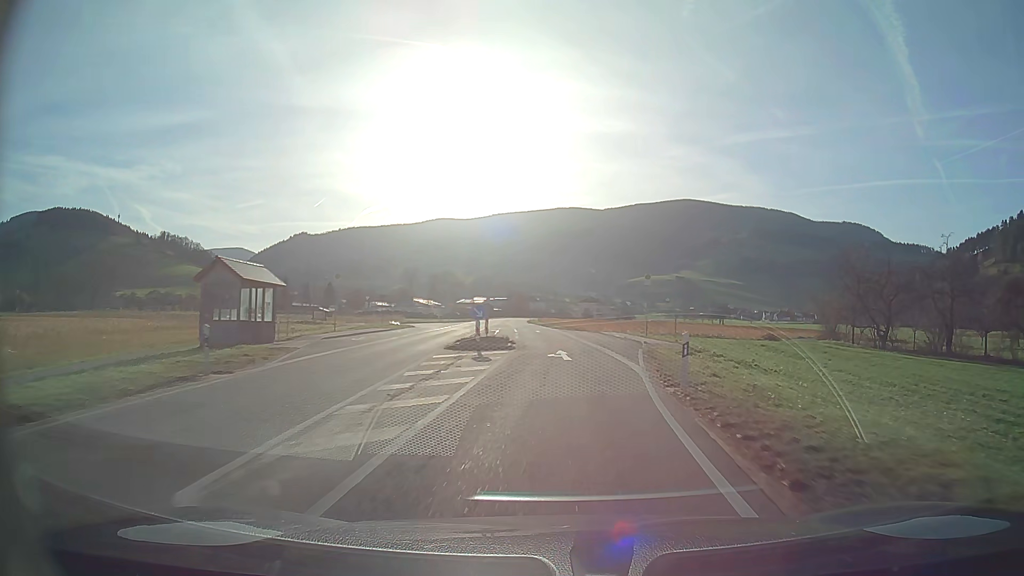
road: secondary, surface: asphalt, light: Day
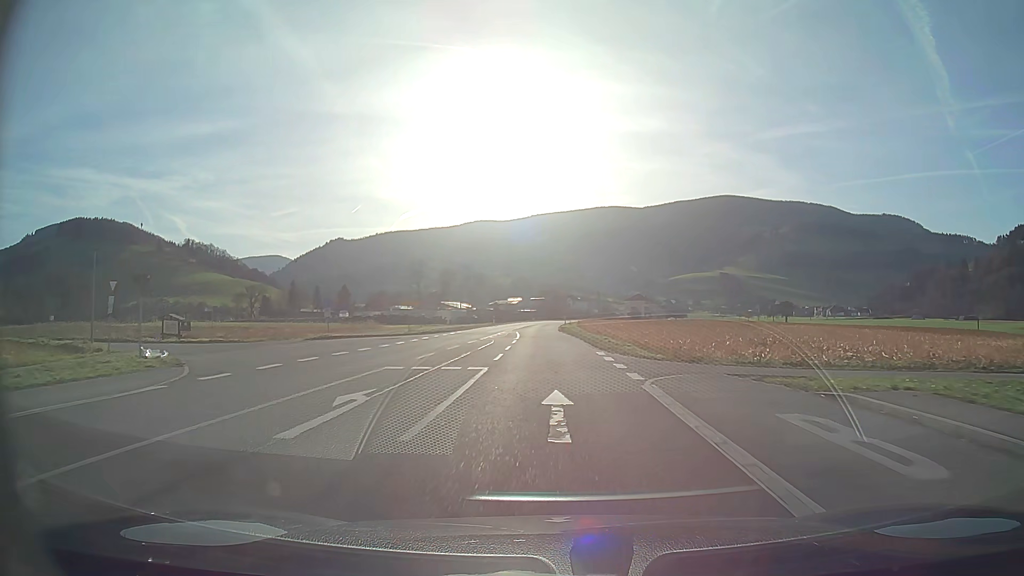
(-1.0, +41.4) m; -4°
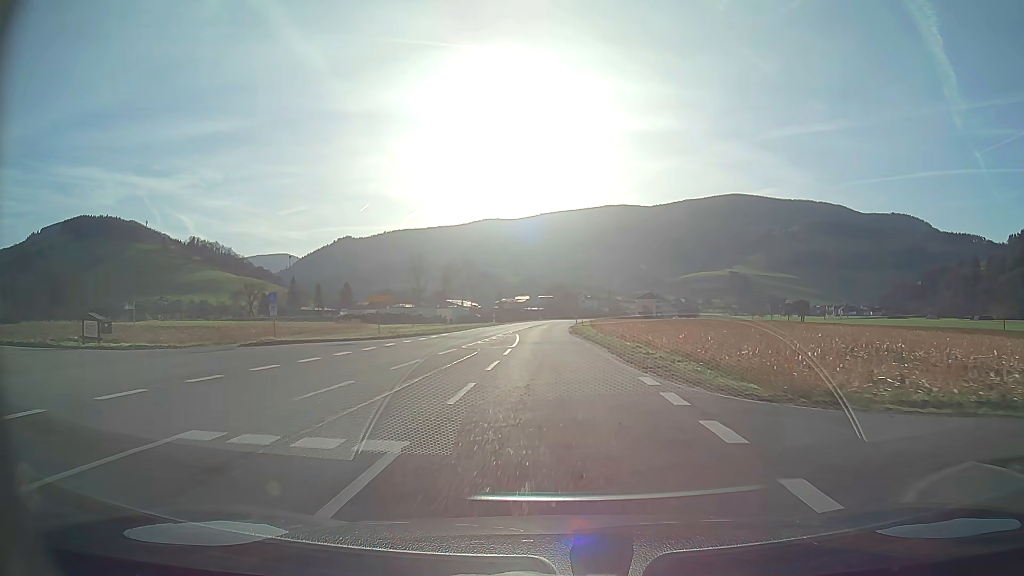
(-0.1, +10.4) m; -1°
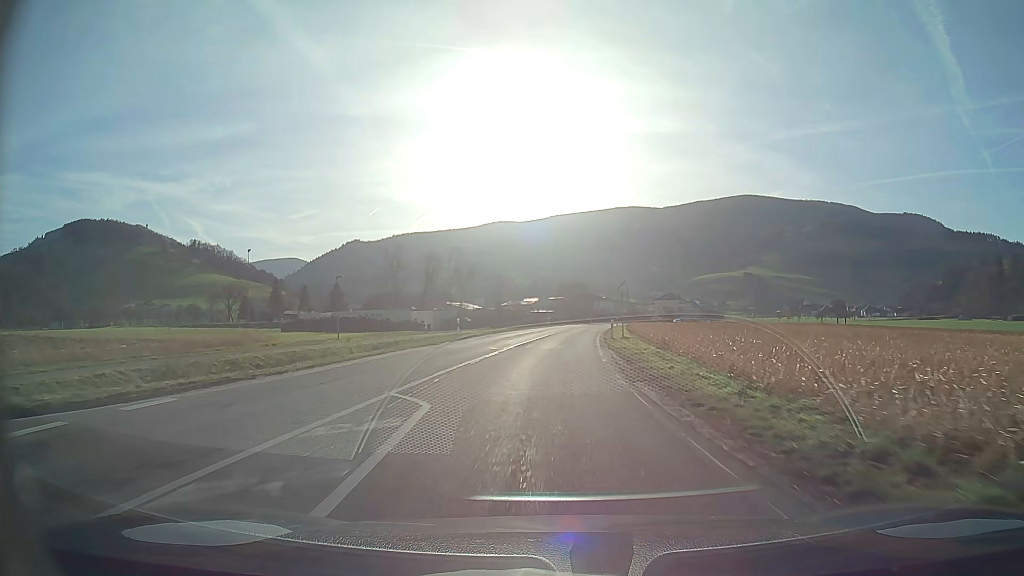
(-0.3, +31.2) m; -1°
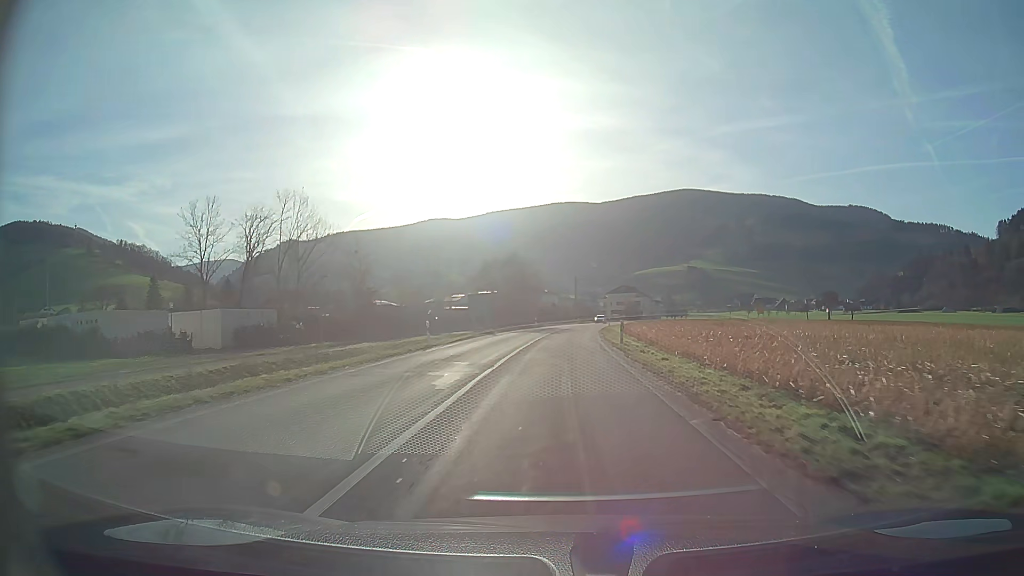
(+2.3, +51.8) m; +6°
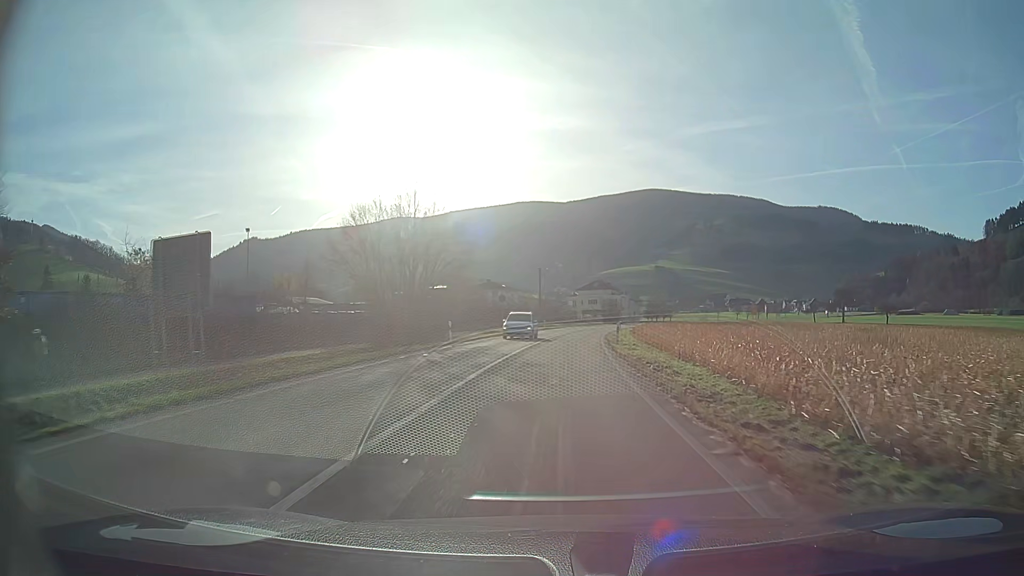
(+1.2, +42.1) m; +3°
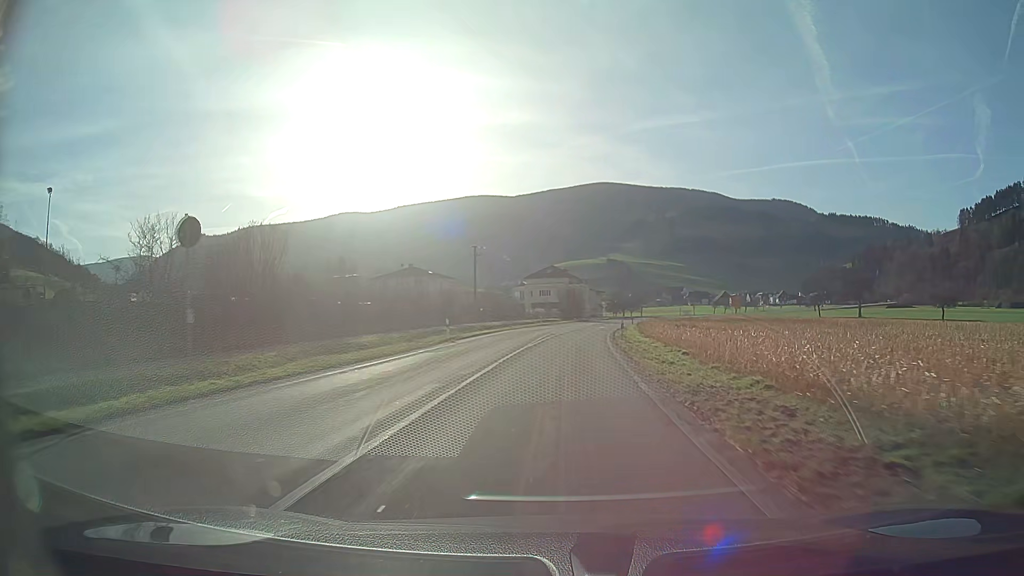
(+1.6, +43.9) m; +4°
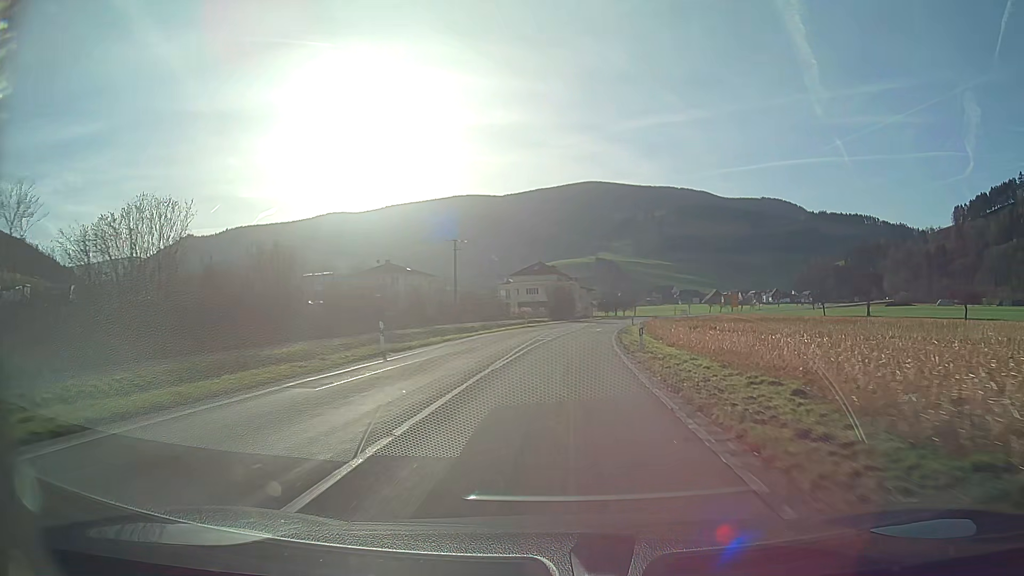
(+0.1, +11.0) m; +1°
